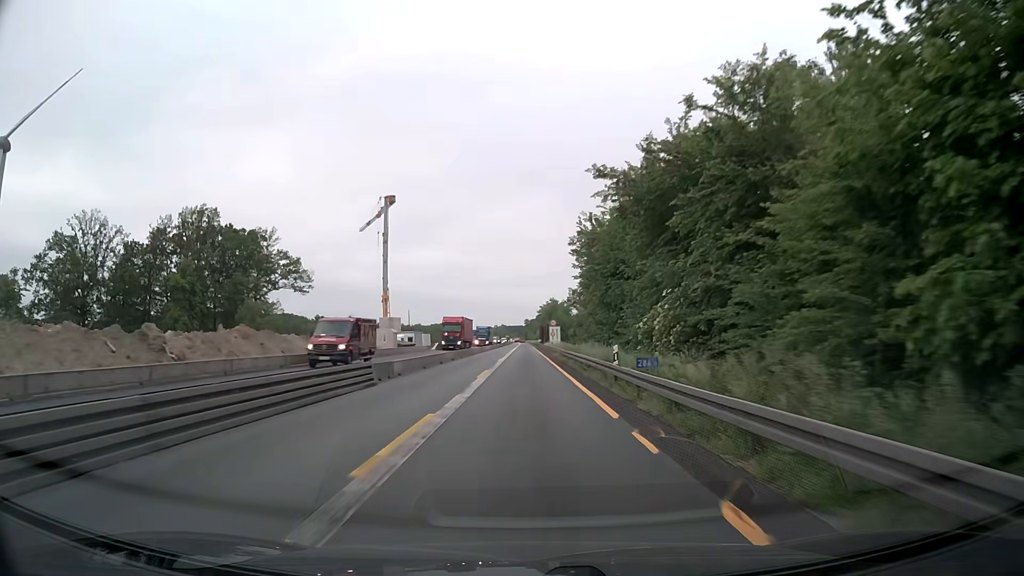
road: motorway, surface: asphalt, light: Day
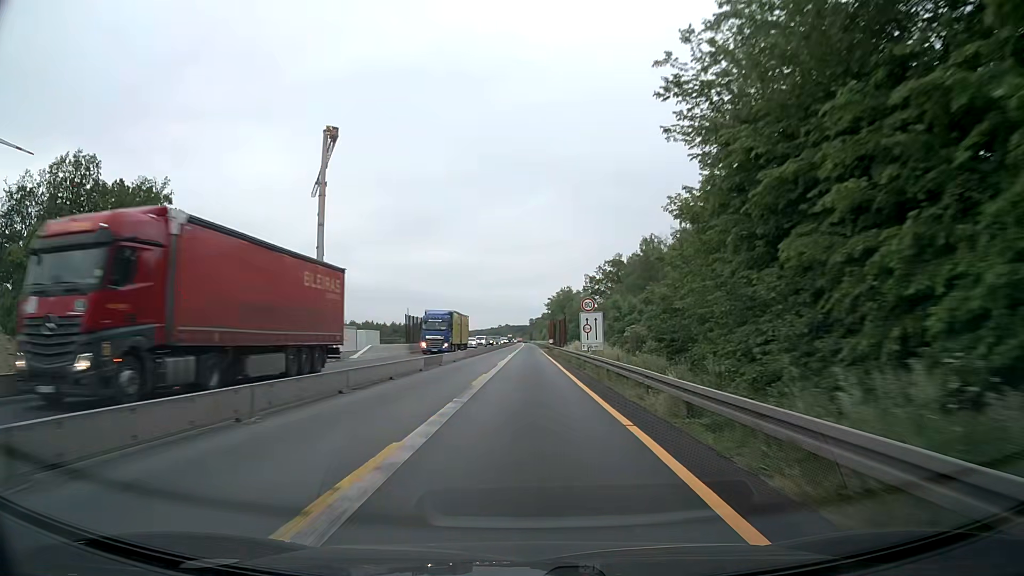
(-0.1, +38.7) m; 0°
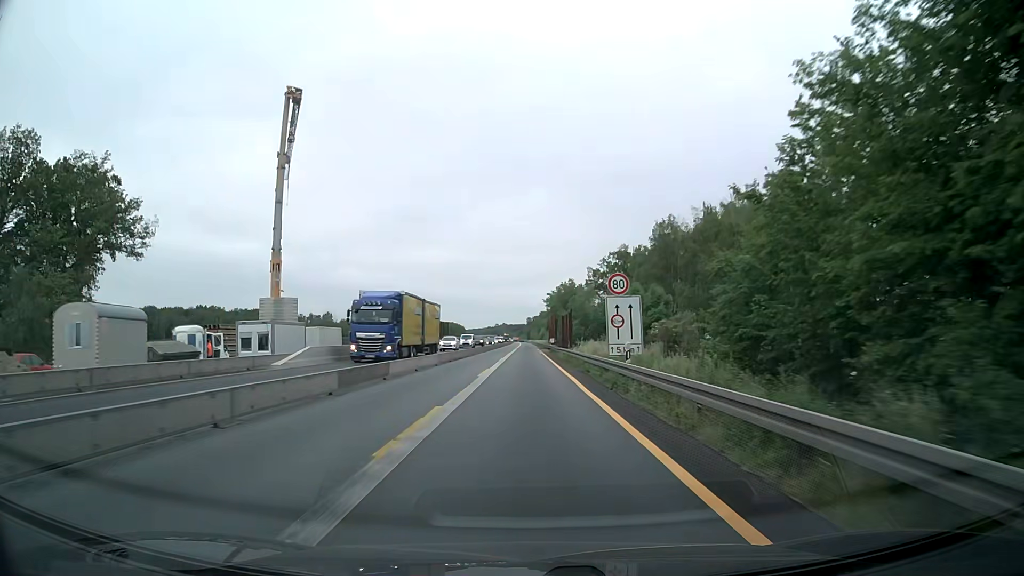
(0.0, +12.9) m; 0°
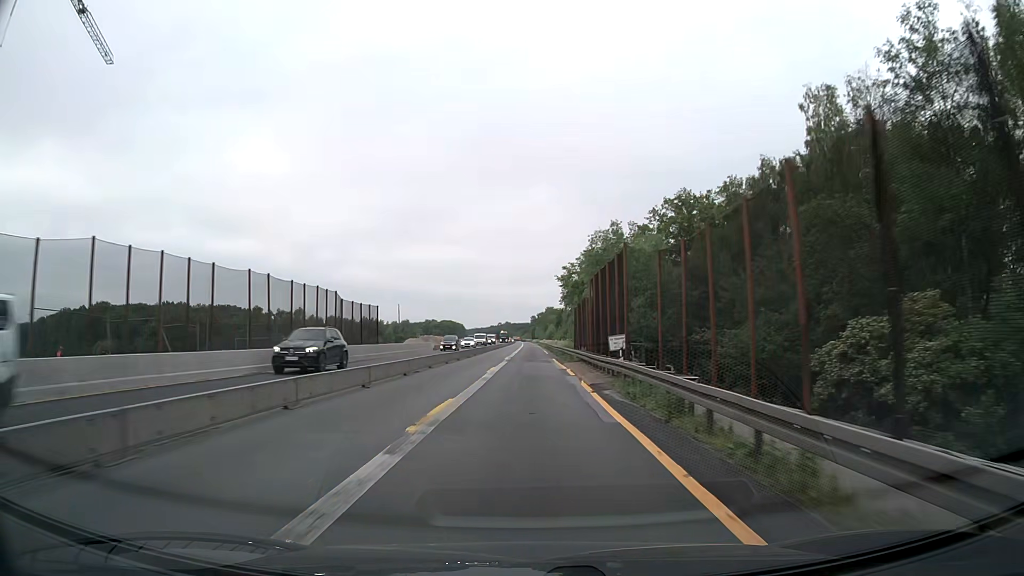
(+0.1, +51.5) m; 0°
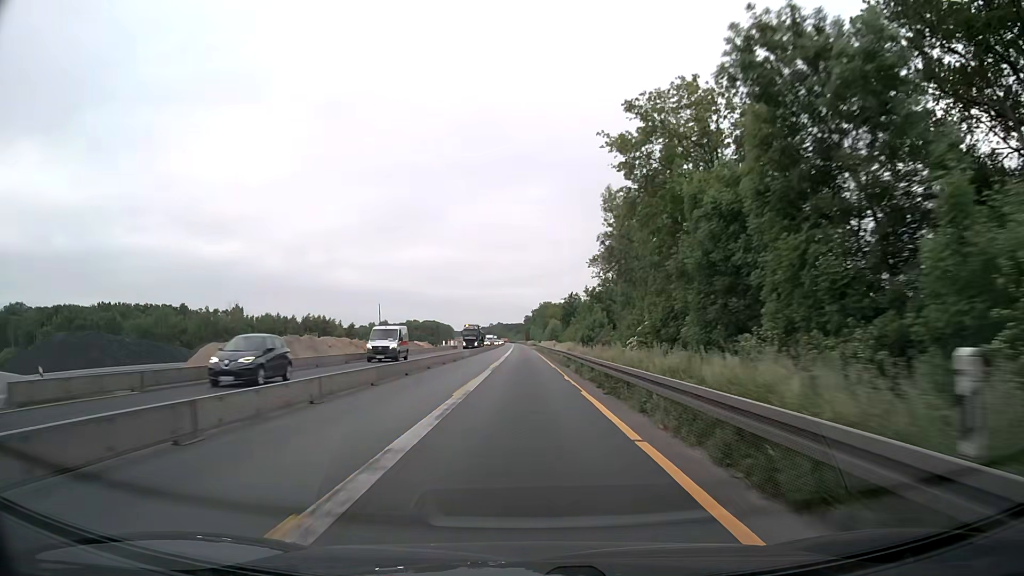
(+0.3, +64.3) m; +1°
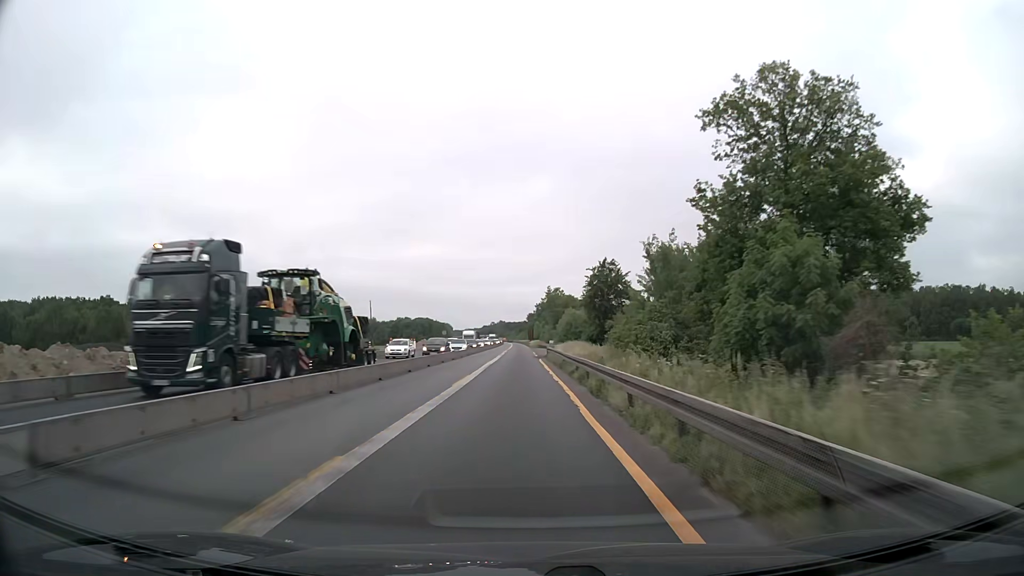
(0.0, +51.5) m; 0°
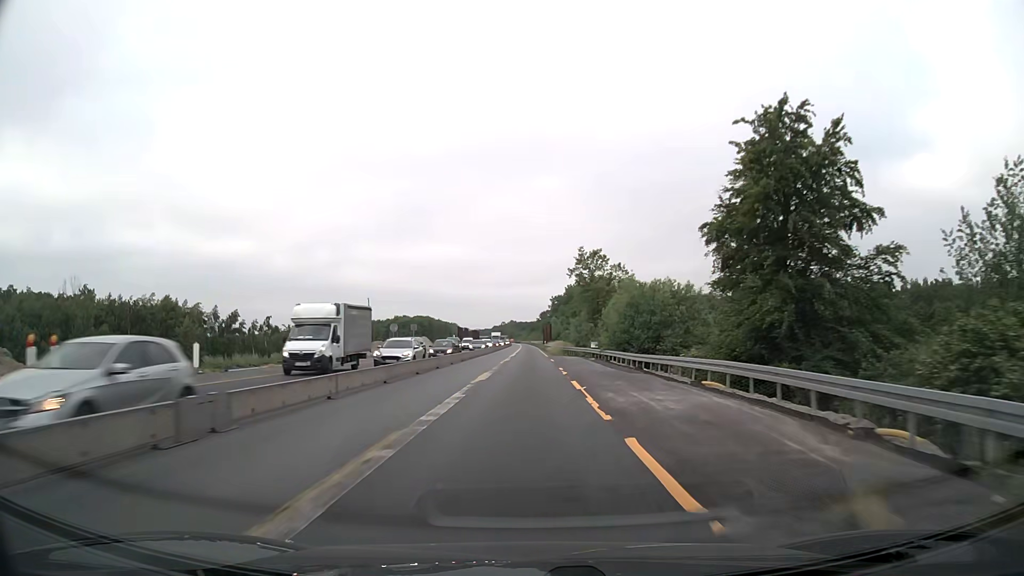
(-0.8, +51.5) m; -1°
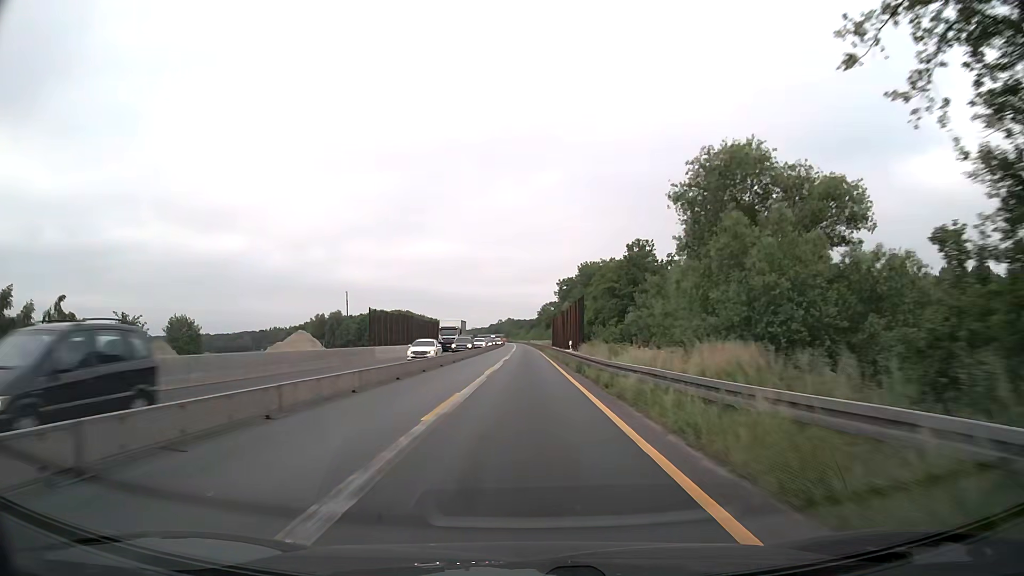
(+0.1, +64.5) m; 0°
(0, +10) (0, +20) (0, +30) (0, +40) (0, +50) (0, +60) (0, +70) (0, +80) (0, +90) (0, +100) m
